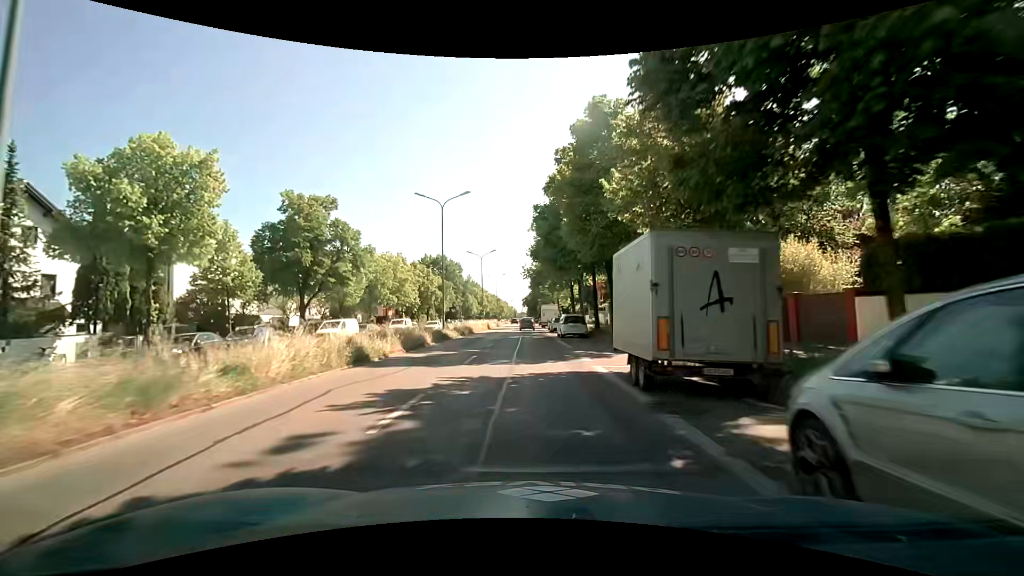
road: primary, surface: asphalt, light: Day
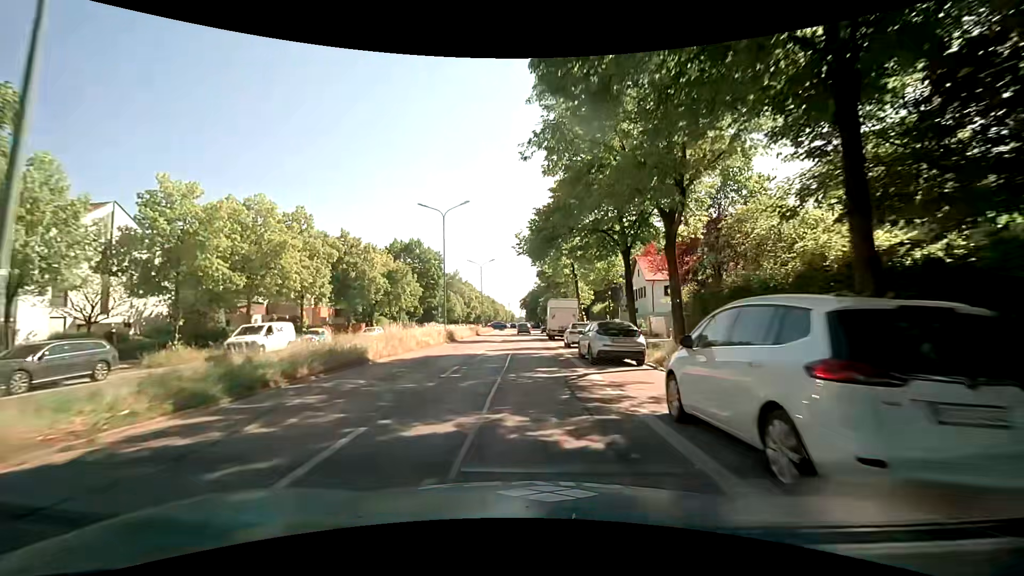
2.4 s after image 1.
(-0.1, +30.4) m; 0°
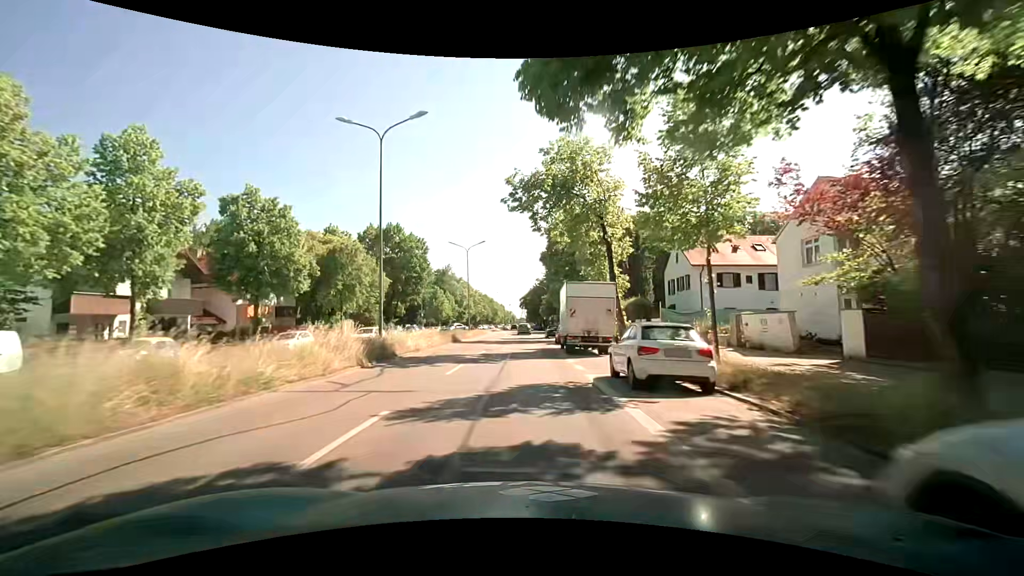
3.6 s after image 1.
(0.0, +17.0) m; 0°
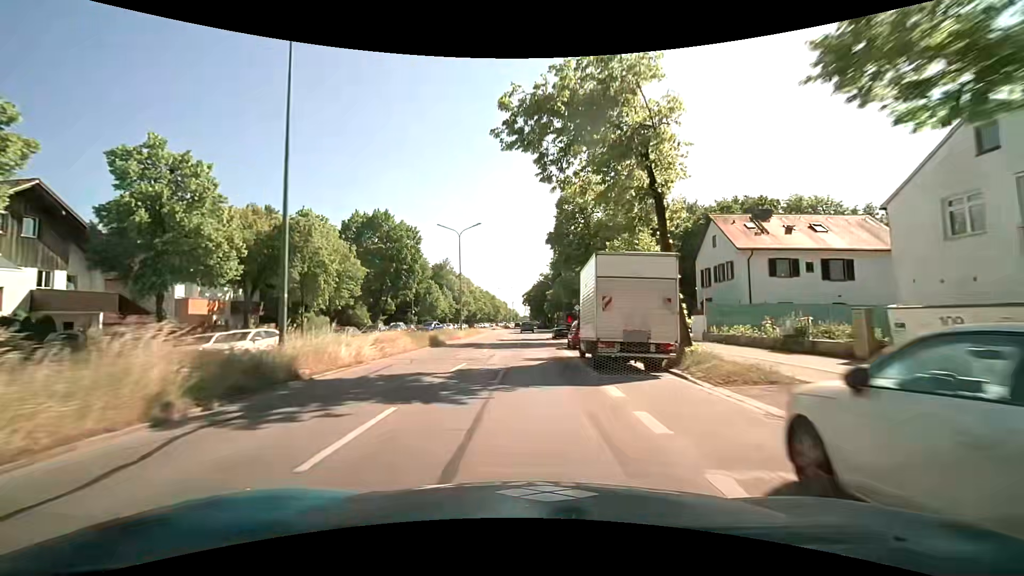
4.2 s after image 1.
(0.0, +9.0) m; 0°
(0, +10) (0, +20) (0, +30) (0, +40) (0, +50) (0, +60) (0, +70) (0, +80) (-1, +90) (-1, +100) m
